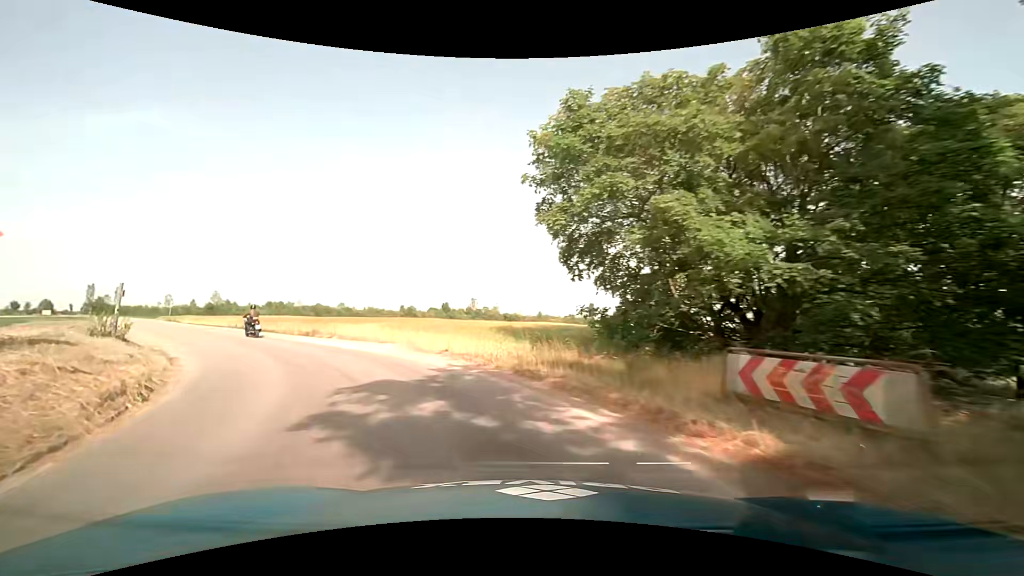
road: service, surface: asphalt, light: Day
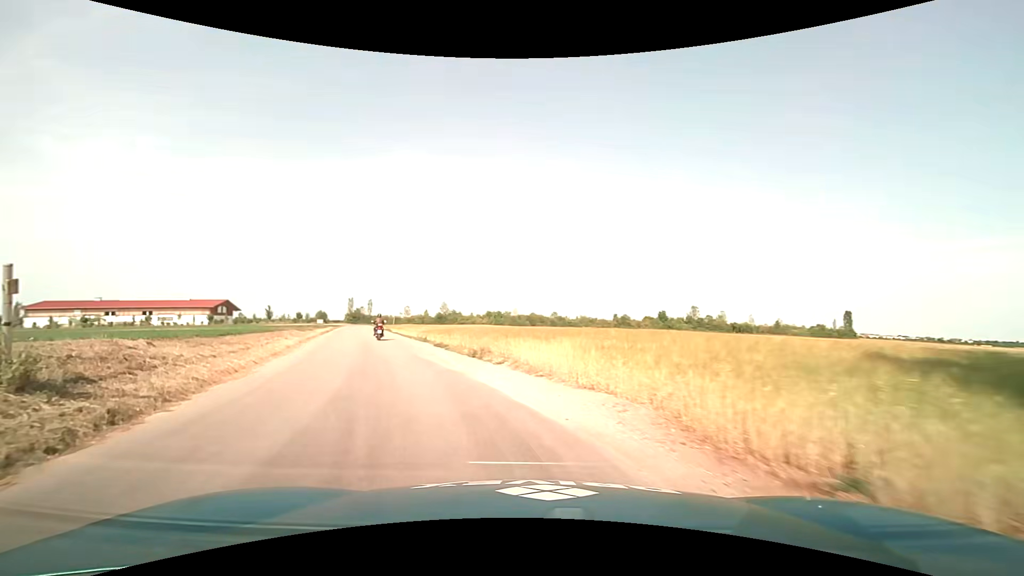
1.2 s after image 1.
(-2.3, +11.1) m; -23°
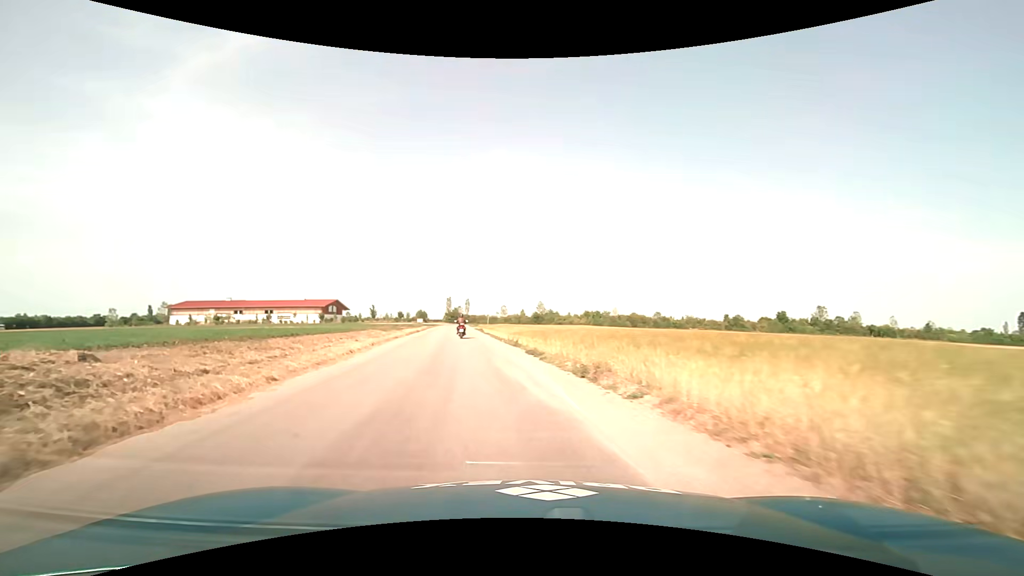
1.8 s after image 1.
(-0.6, +5.8) m; -12°
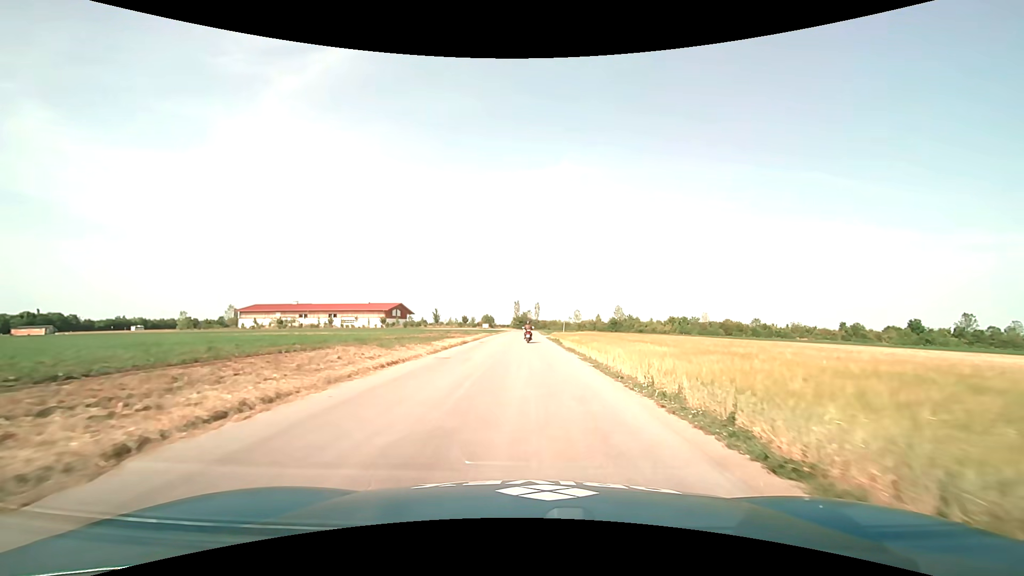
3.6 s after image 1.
(-2.3, +18.2) m; -9°
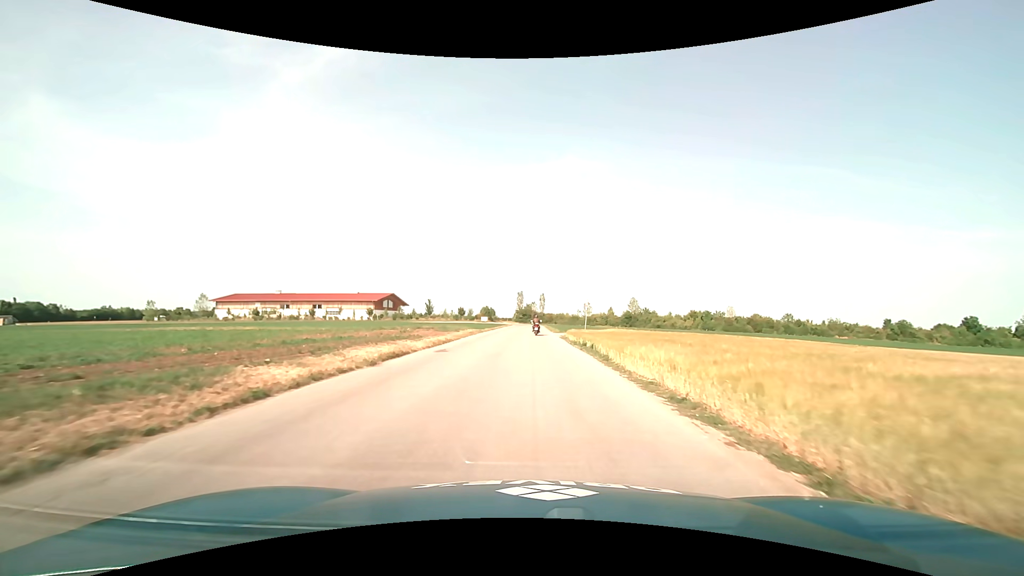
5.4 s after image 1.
(-0.1, +19.9) m; -1°
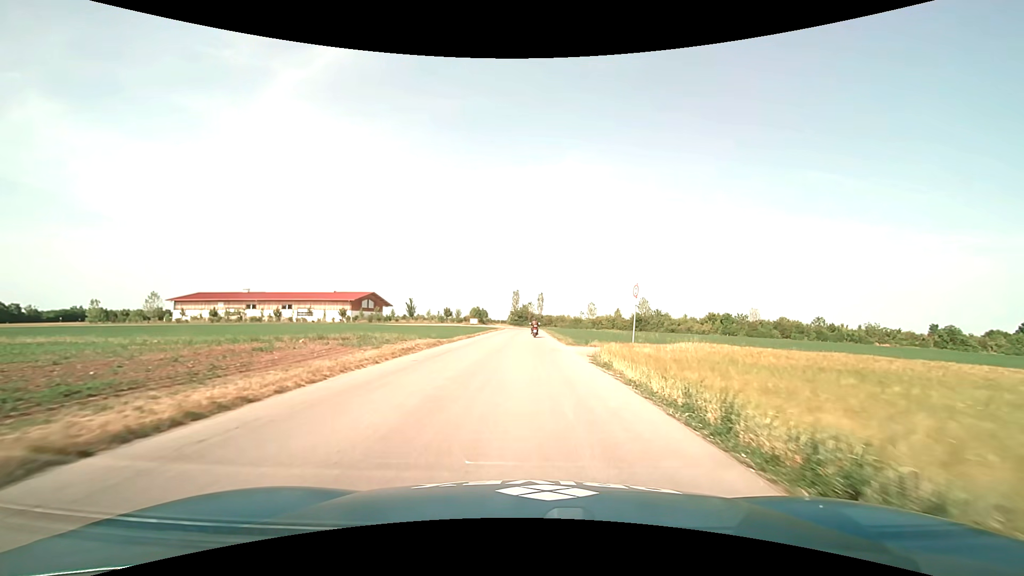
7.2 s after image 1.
(+0.2, +20.8) m; 0°
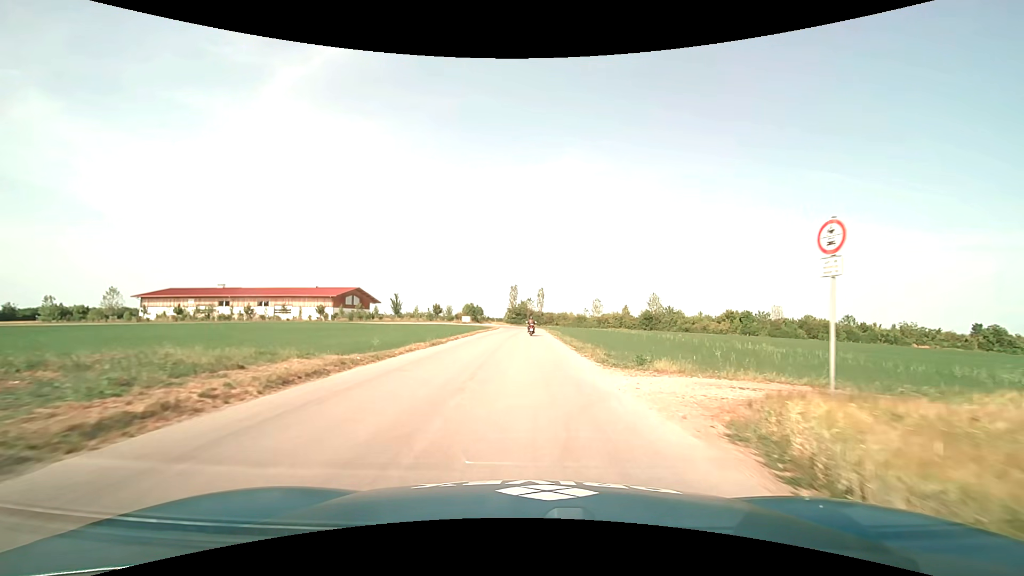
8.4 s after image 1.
(+0.1, +14.4) m; +1°
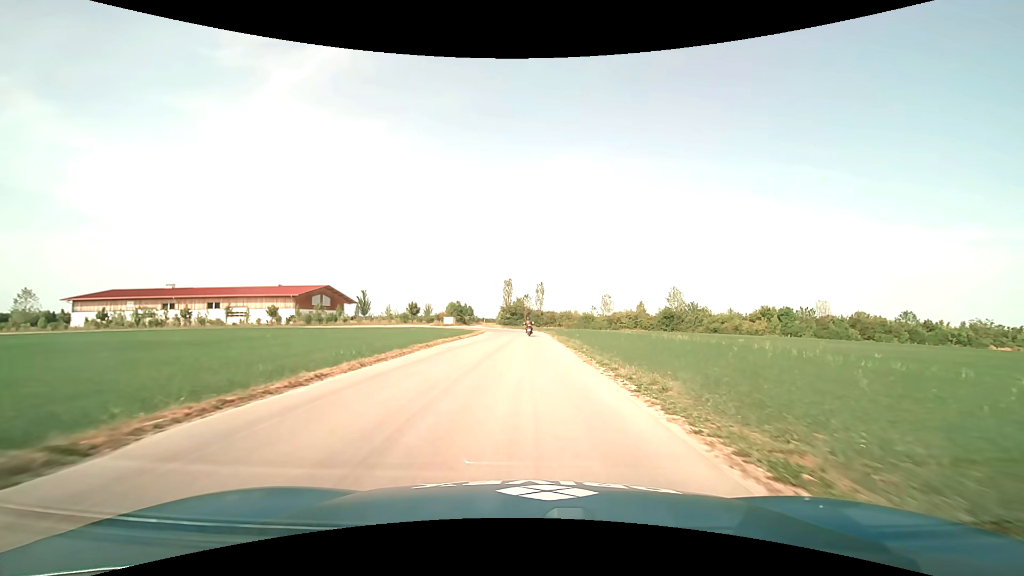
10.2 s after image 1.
(0.0, +22.5) m; 0°
(0, +10) (0, +20) (0, +30) (0, +40) (0, +50) (0, +60) (-2, +70) (-7, +79) (-14, +86) (-22, +91) m
